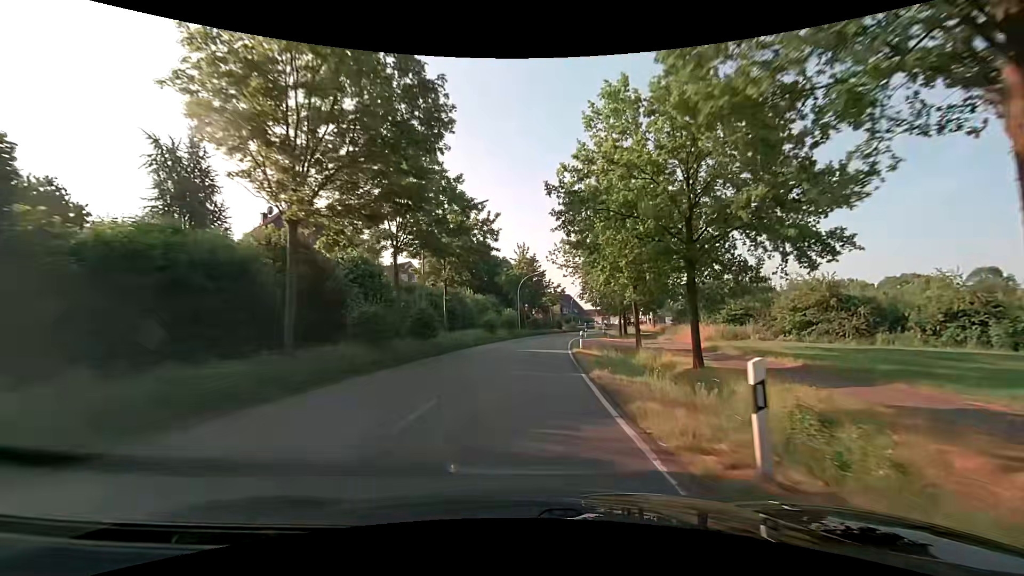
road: secondary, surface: asphalt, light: Day
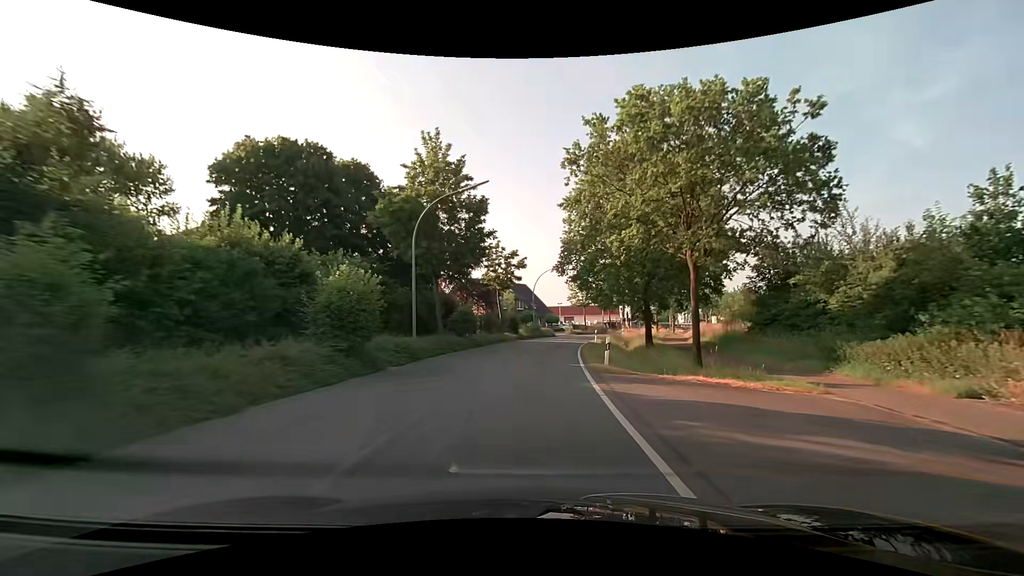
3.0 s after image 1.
(+2.2, +38.2) m; +6°
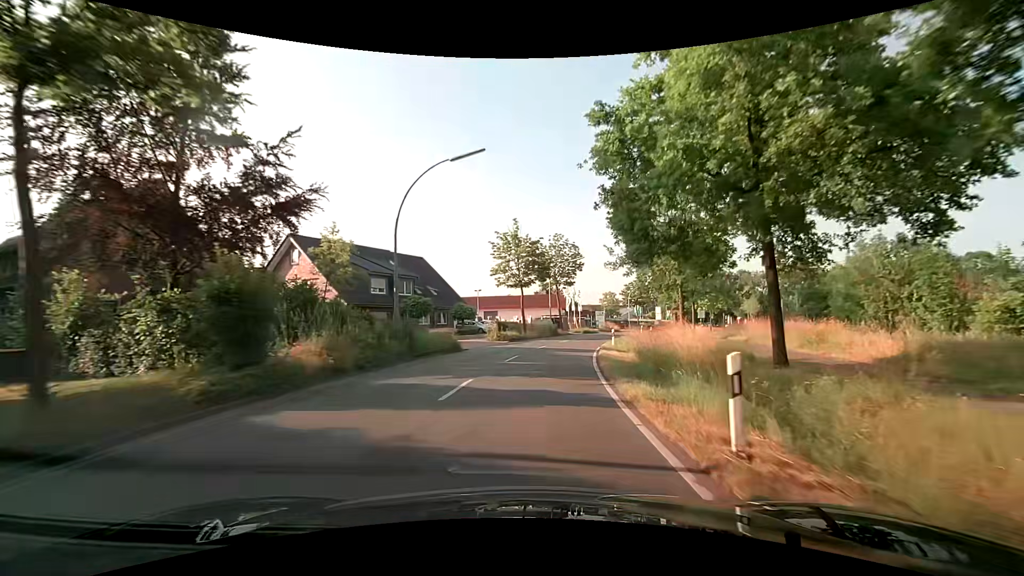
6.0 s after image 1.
(+2.9, +37.9) m; +9°
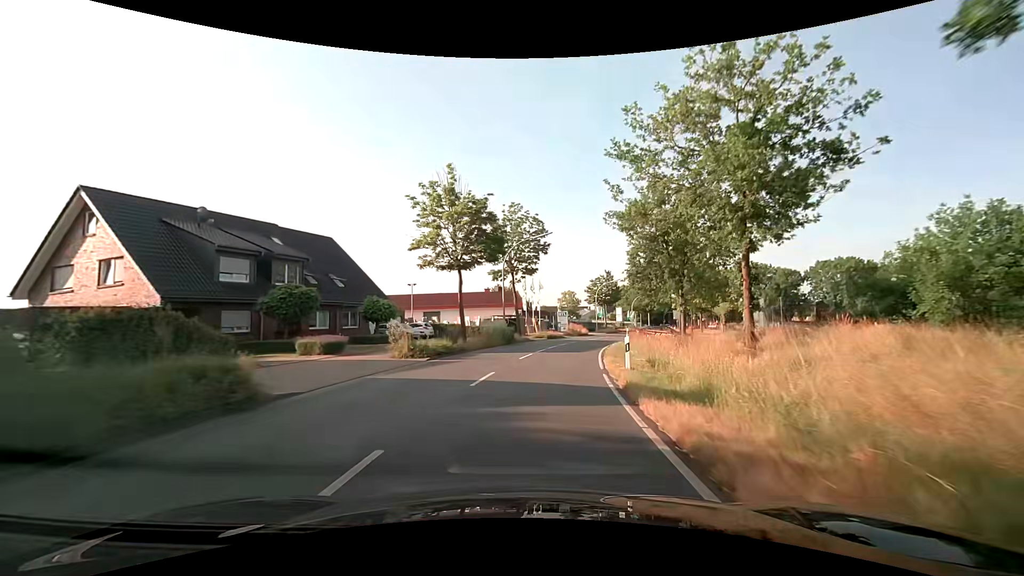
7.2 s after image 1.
(+0.6, +15.2) m; +5°
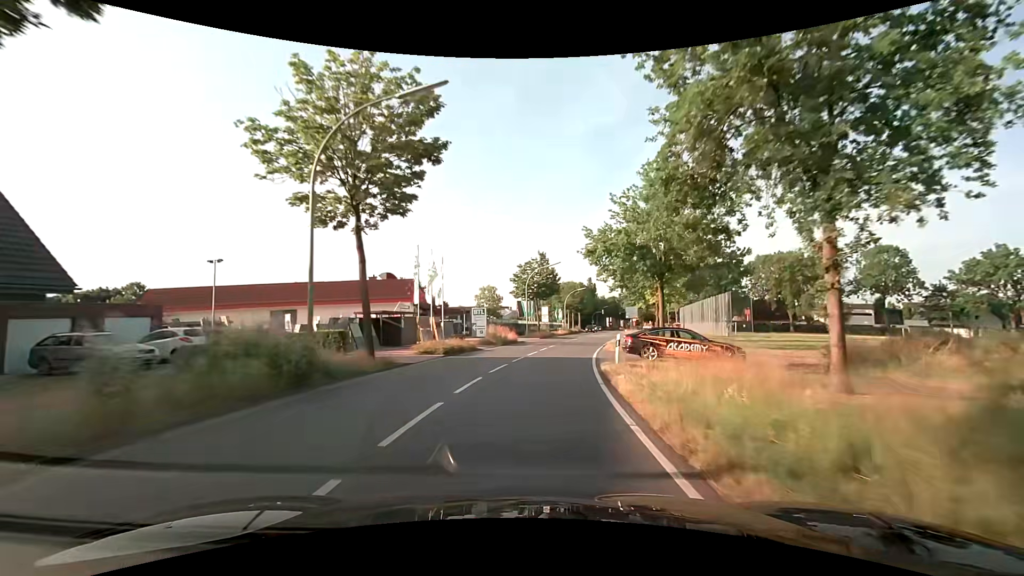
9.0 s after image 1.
(+1.7, +22.7) m; +9°
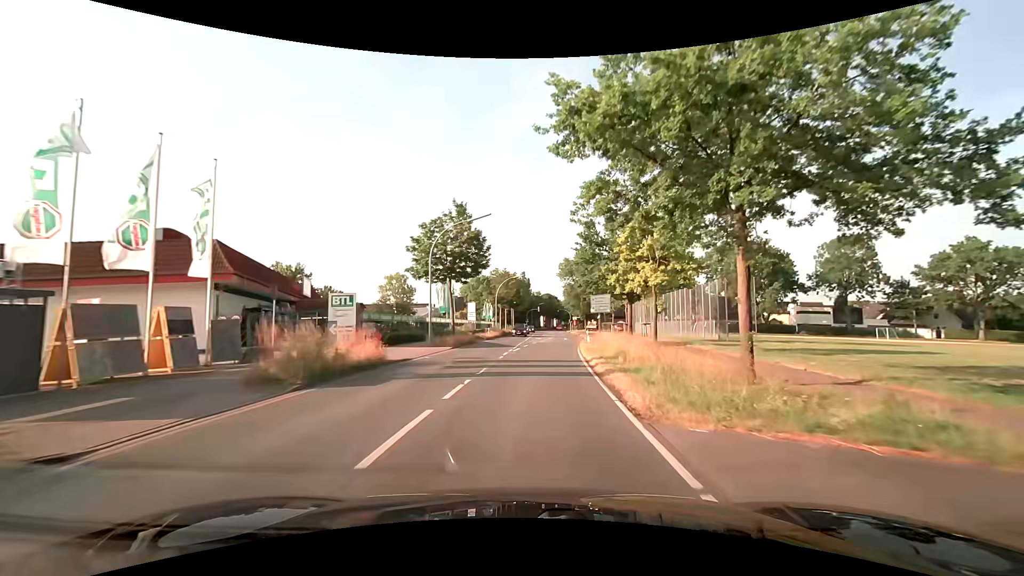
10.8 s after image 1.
(+1.6, +22.8) m; +8°
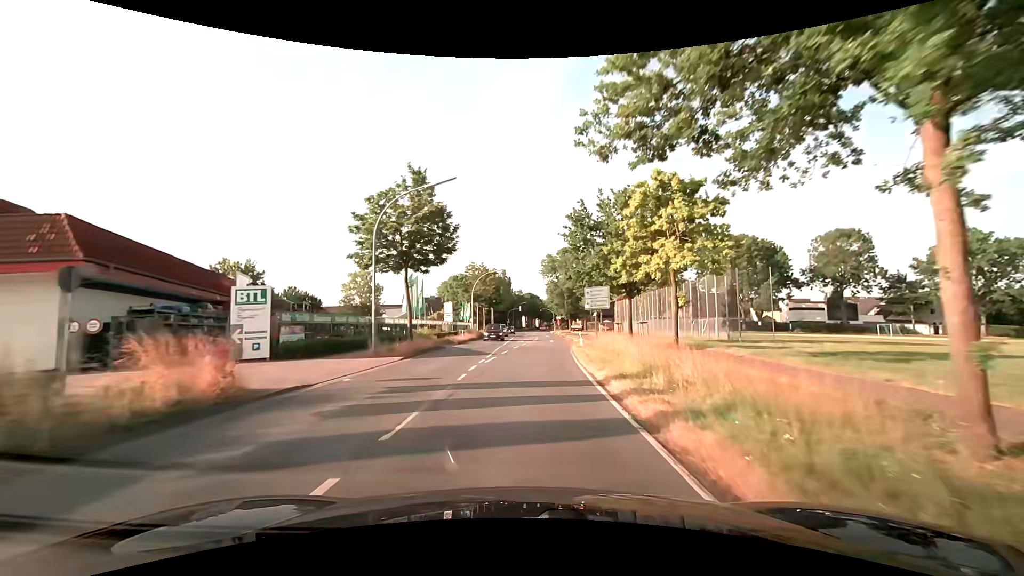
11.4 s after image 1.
(+0.2, +7.6) m; +2°
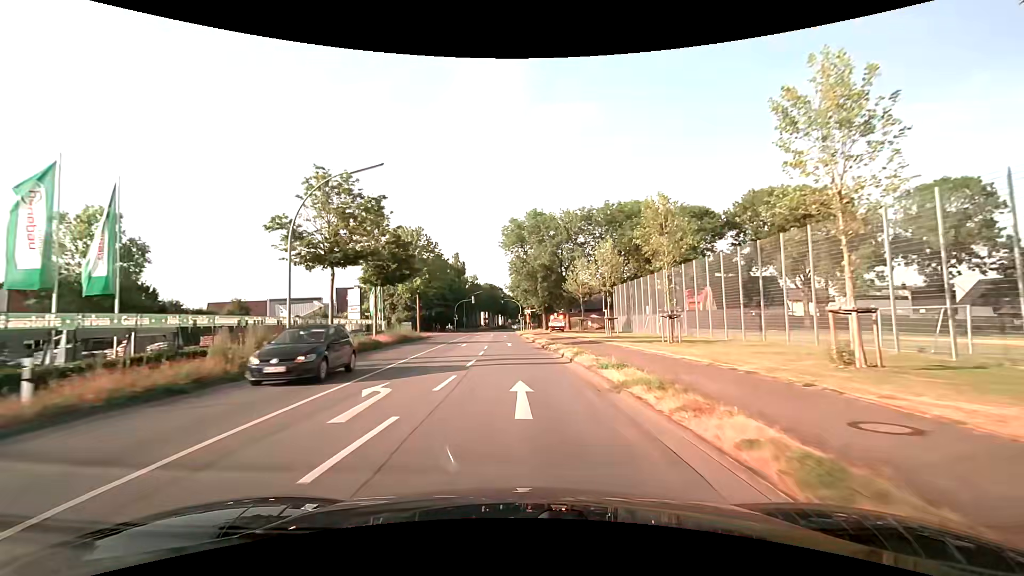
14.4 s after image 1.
(+2.0, +38.1) m; +4°
(0, +10) (0, +20) (-1, +30) (-1, +40) (-1, +50) (-2, +60) (-3, +70) (-3, +80) (-4, +90) (-4, +100) m
